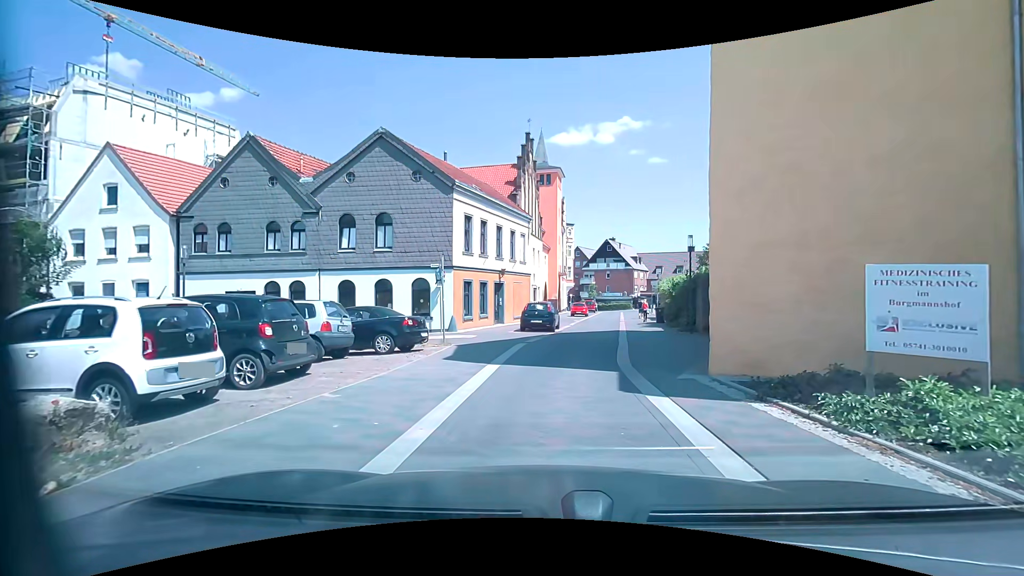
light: Day
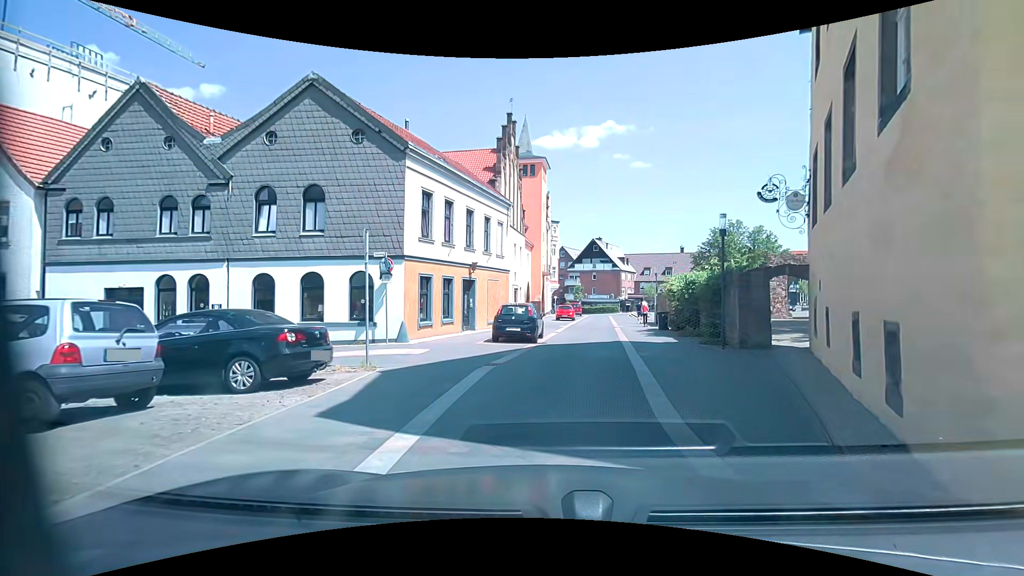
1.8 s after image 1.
(+0.3, +5.9) m; +4°
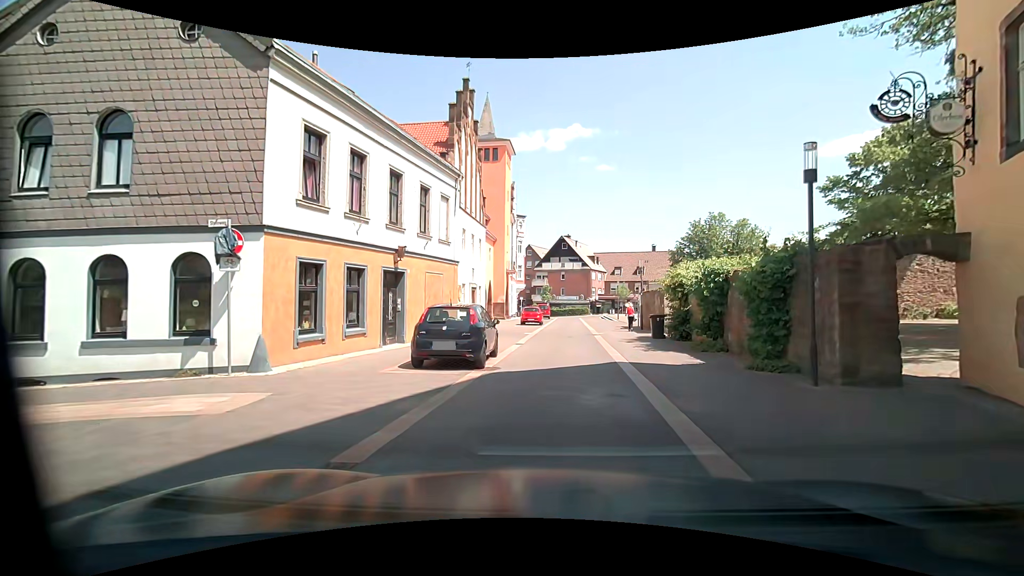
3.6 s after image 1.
(+0.2, +7.2) m; +4°
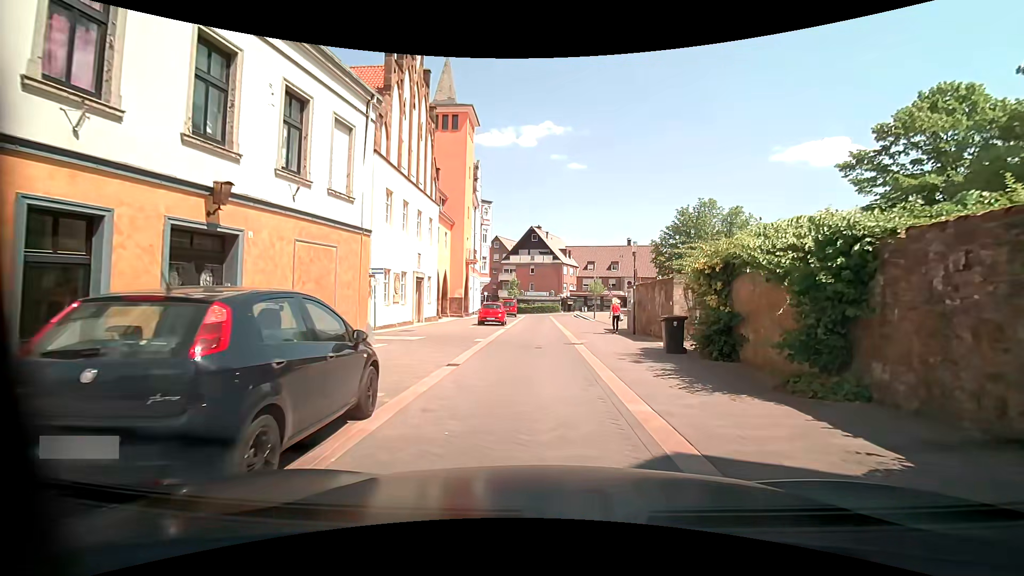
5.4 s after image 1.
(+0.3, +8.0) m; +3°
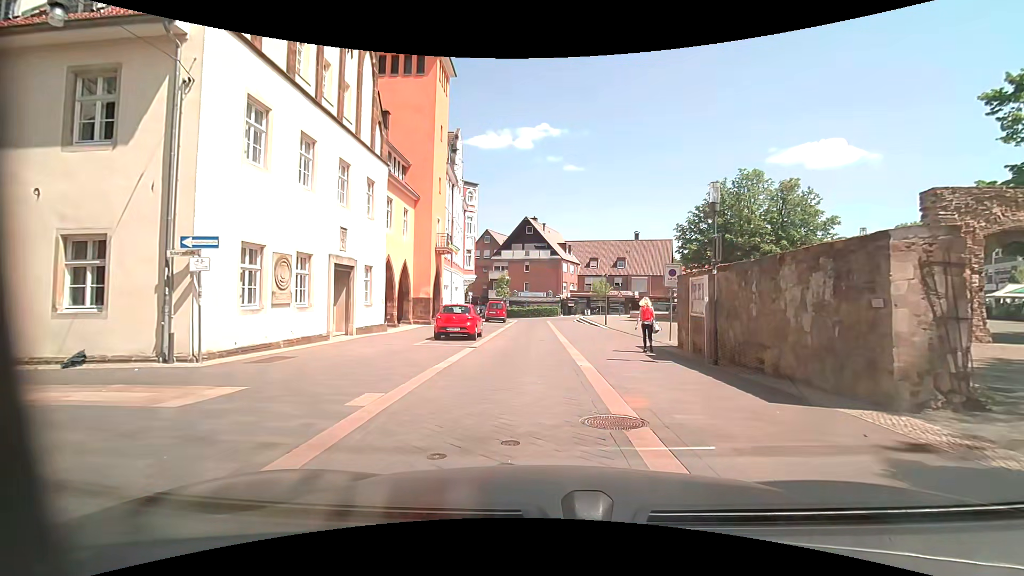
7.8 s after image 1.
(+0.3, +11.4) m; +3°
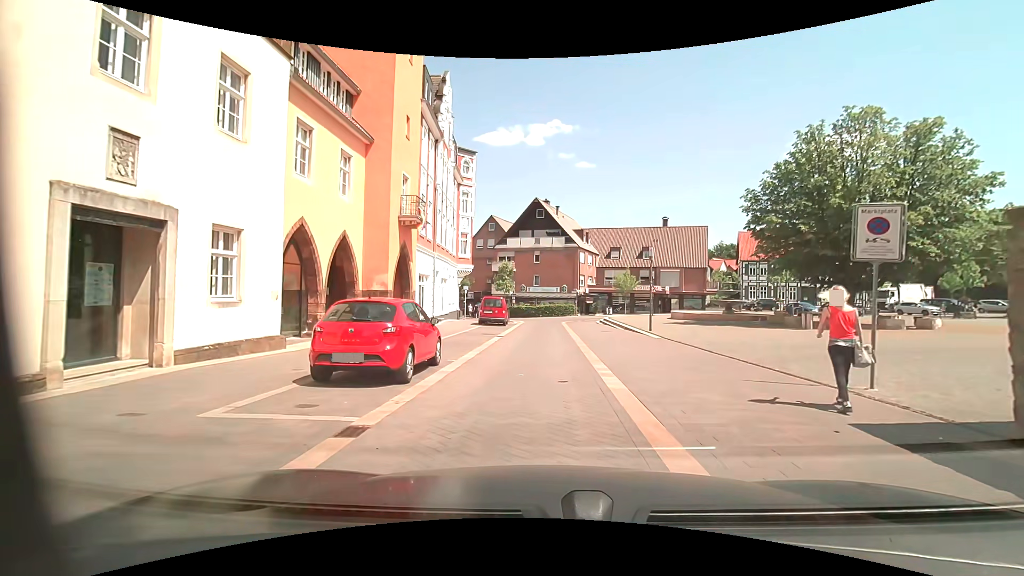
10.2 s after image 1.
(-0.5, +11.3) m; -4°
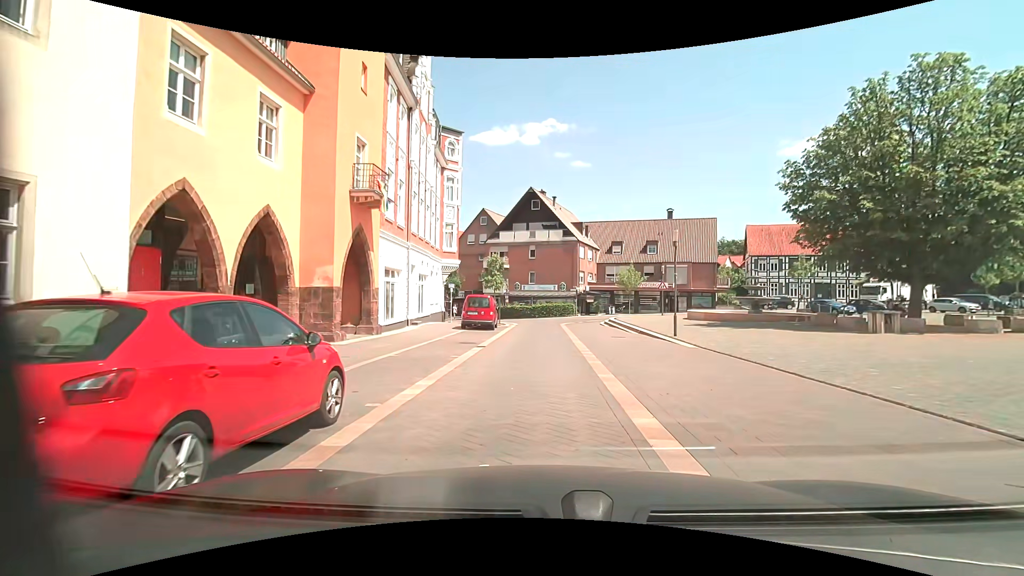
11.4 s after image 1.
(+0.1, +5.3) m; 0°
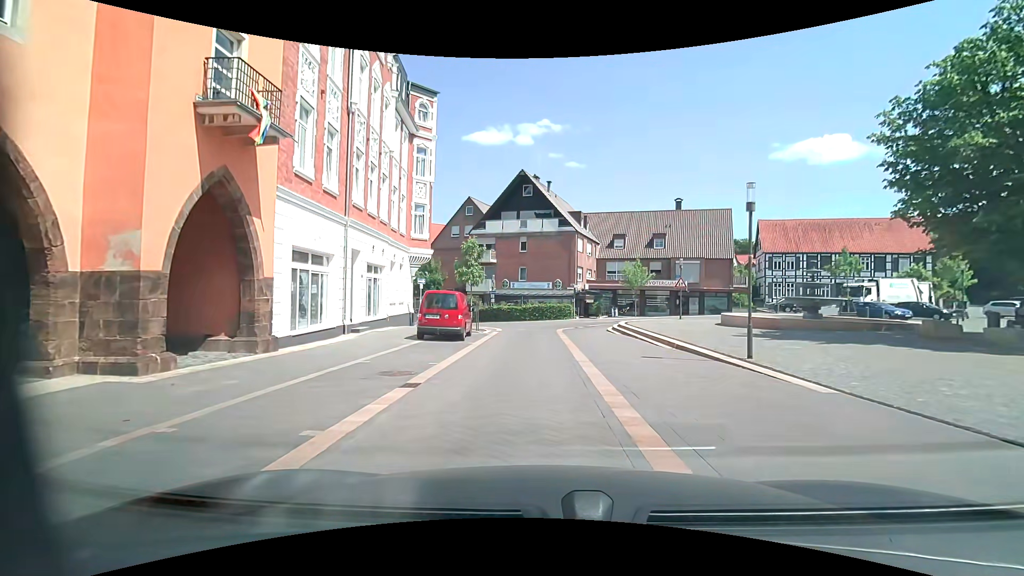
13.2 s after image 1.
(+0.1, +7.7) m; +2°
